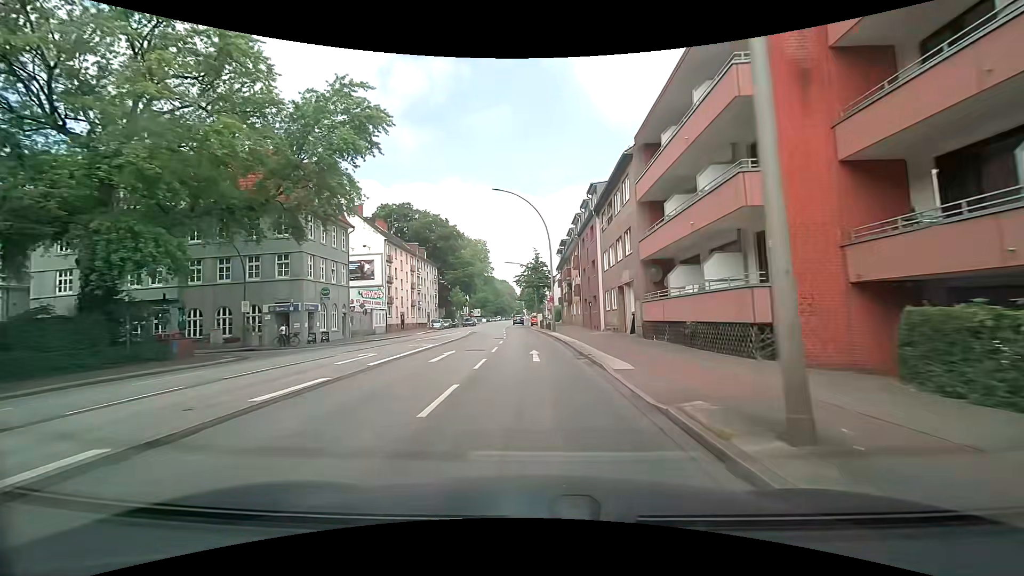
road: primary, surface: asphalt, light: Day
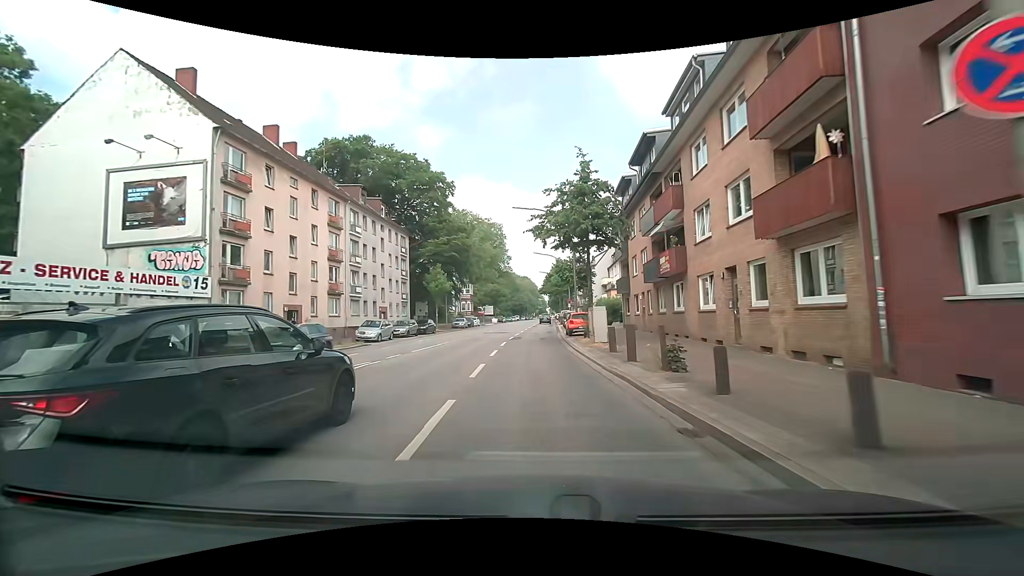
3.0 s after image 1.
(-1.2, +38.3) m; -3°
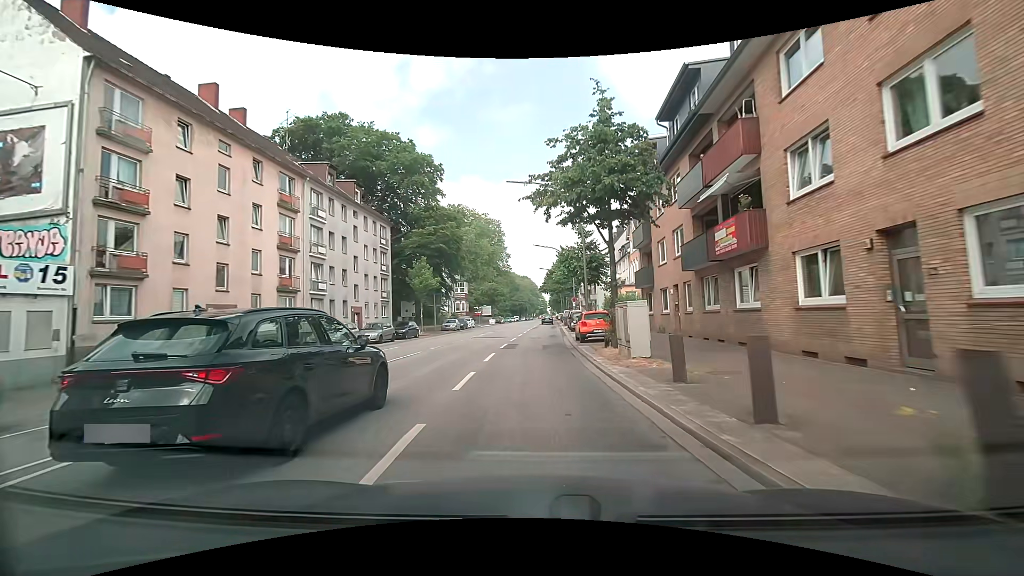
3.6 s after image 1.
(0.0, +7.7) m; 0°
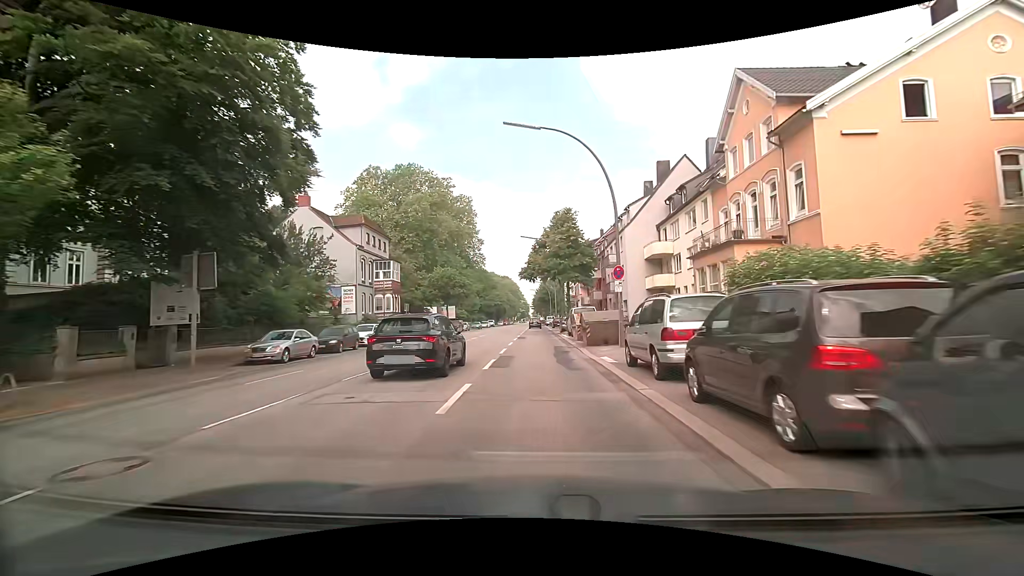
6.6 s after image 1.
(+0.3, +38.3) m; +1°
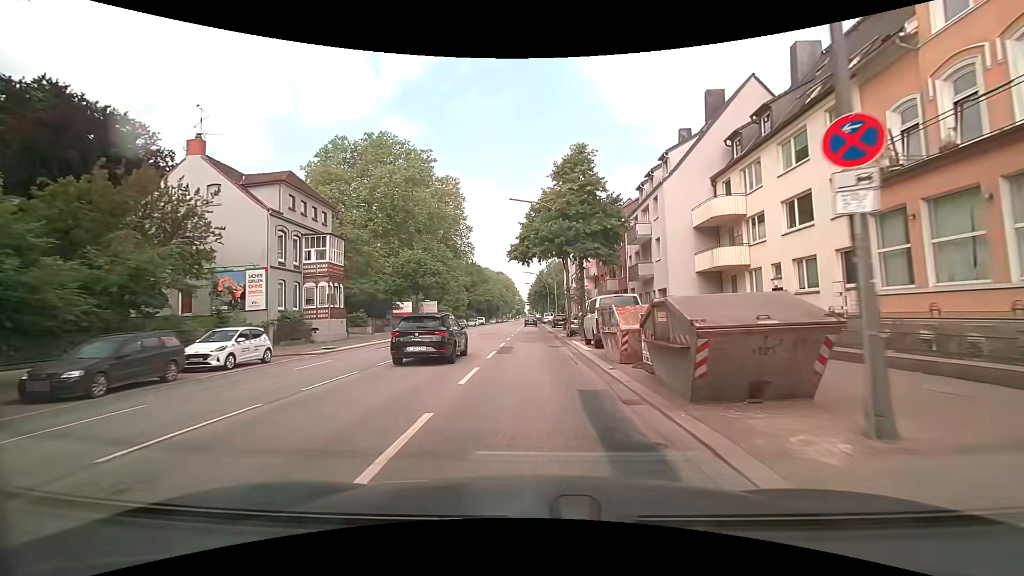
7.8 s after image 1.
(+0.2, +15.3) m; +1°
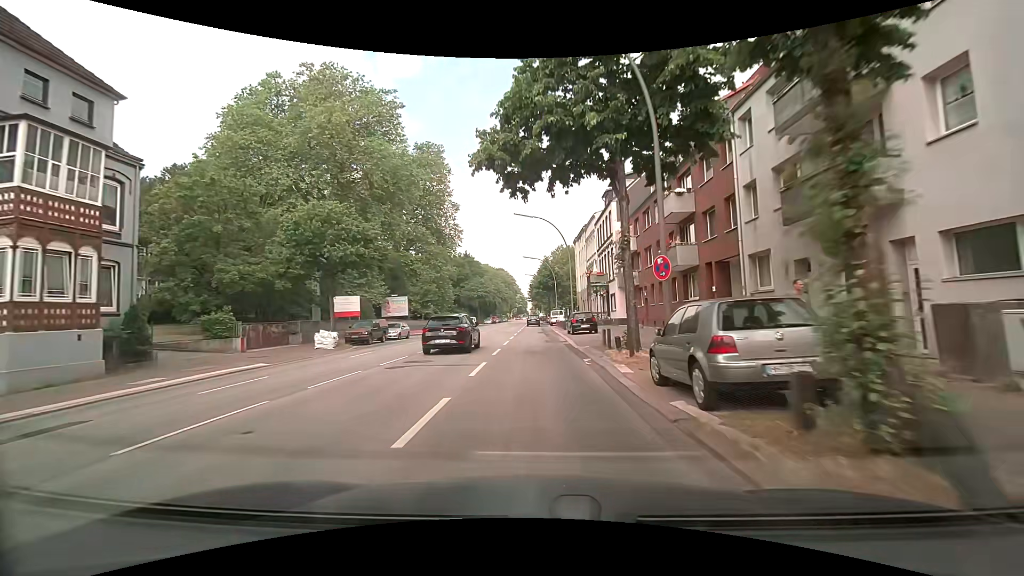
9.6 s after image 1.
(0.0, +23.0) m; -1°
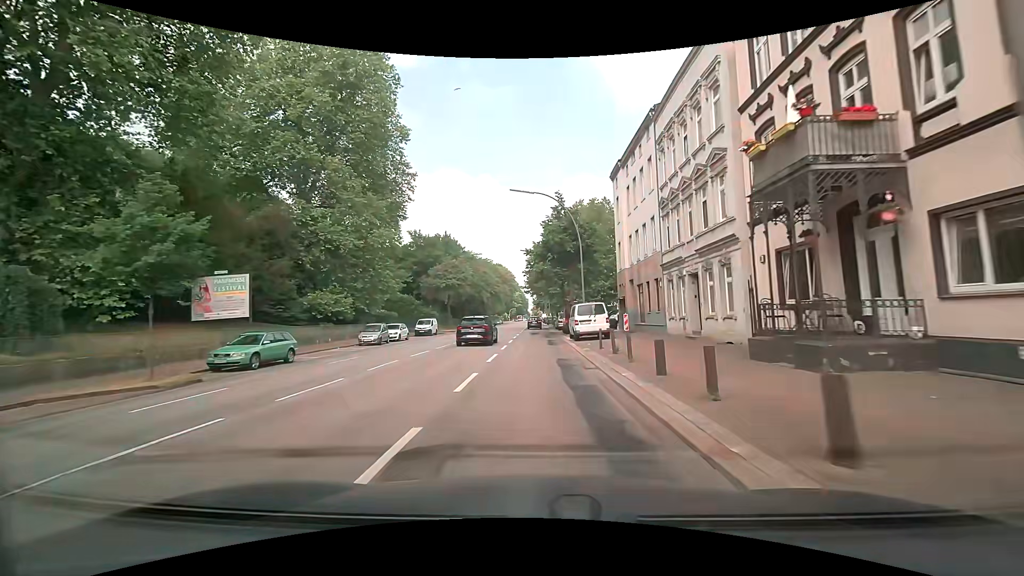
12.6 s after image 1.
(+0.4, +38.3) m; 0°
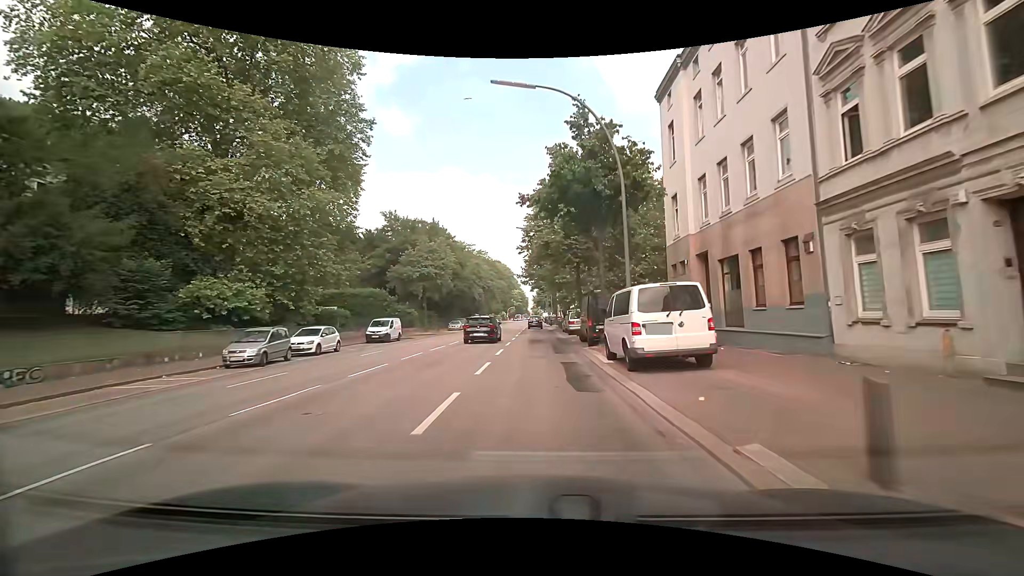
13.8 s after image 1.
(0.0, +15.3) m; 0°
